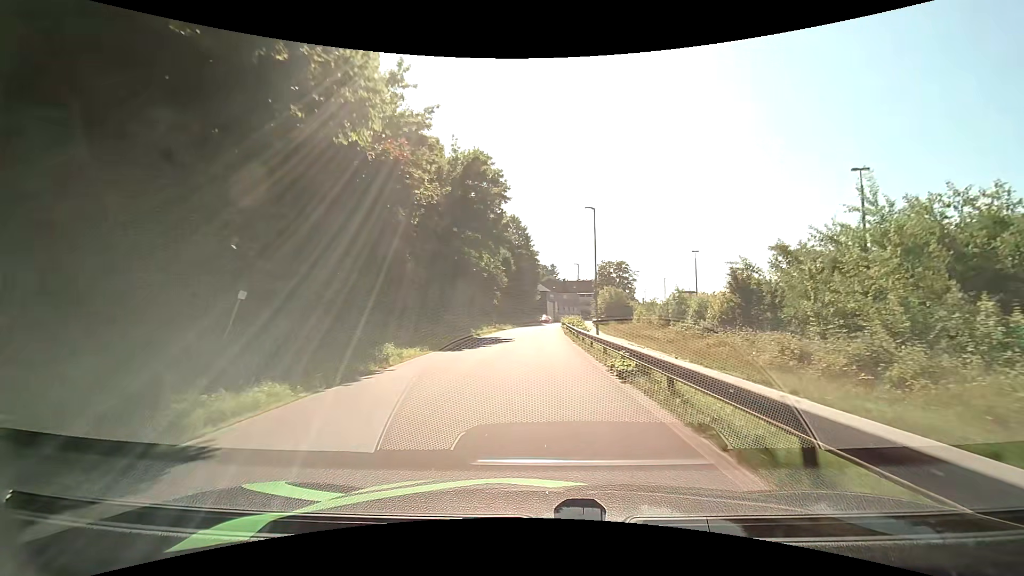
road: residential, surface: asphalt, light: Day
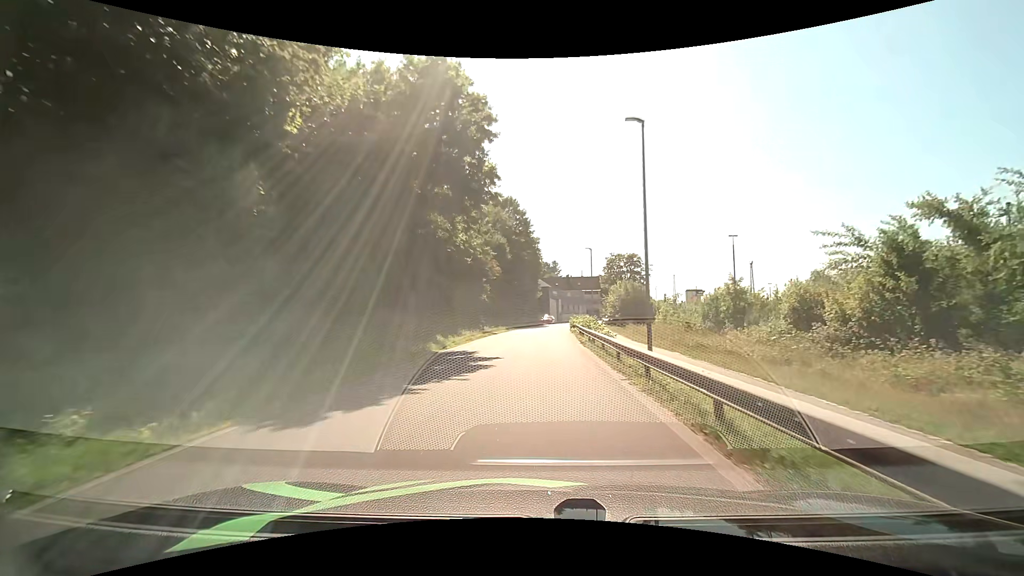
(+0.1, +13.8) m; 0°
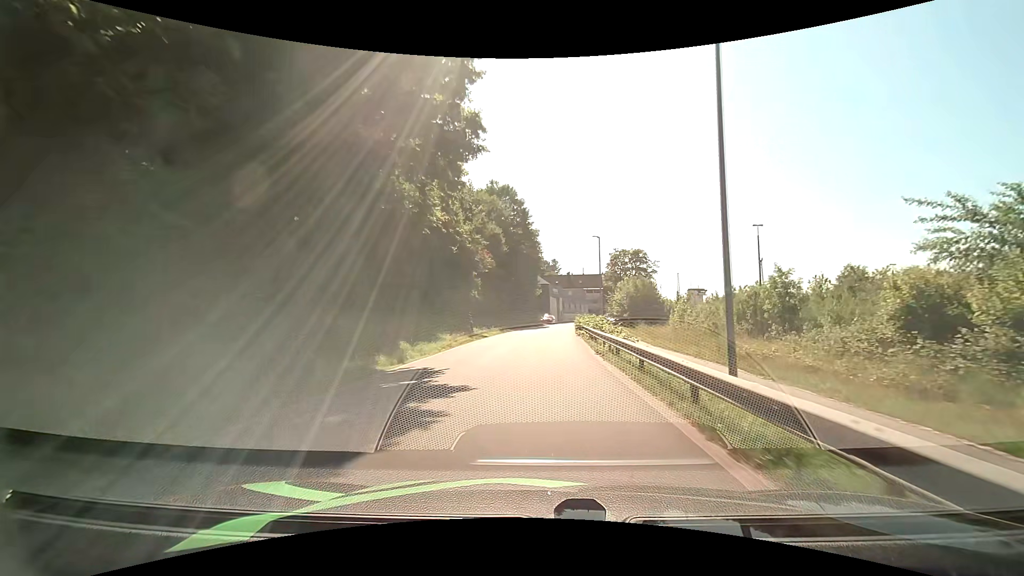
(0.0, +6.8) m; 0°
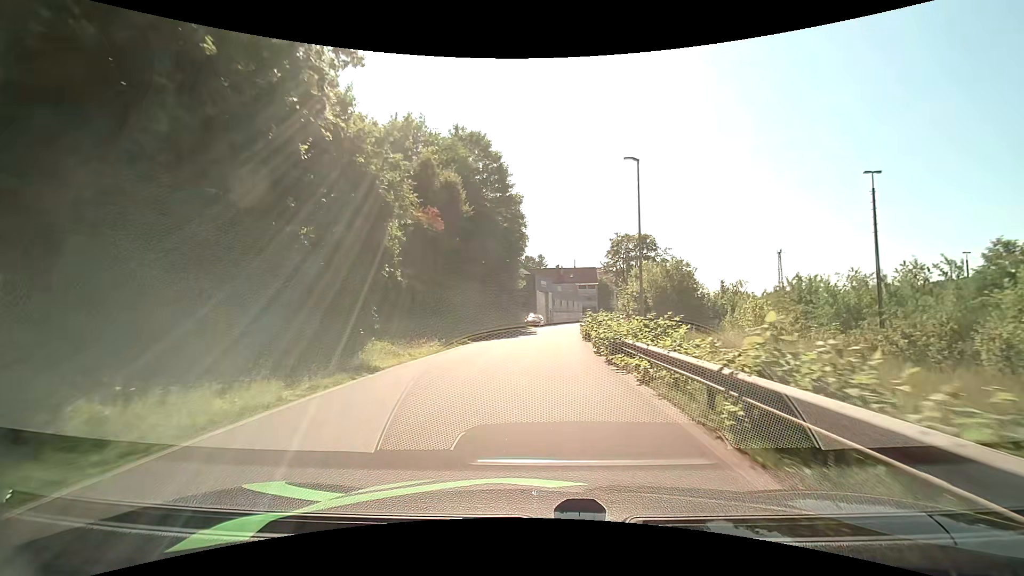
(+0.3, +20.6) m; +2°
